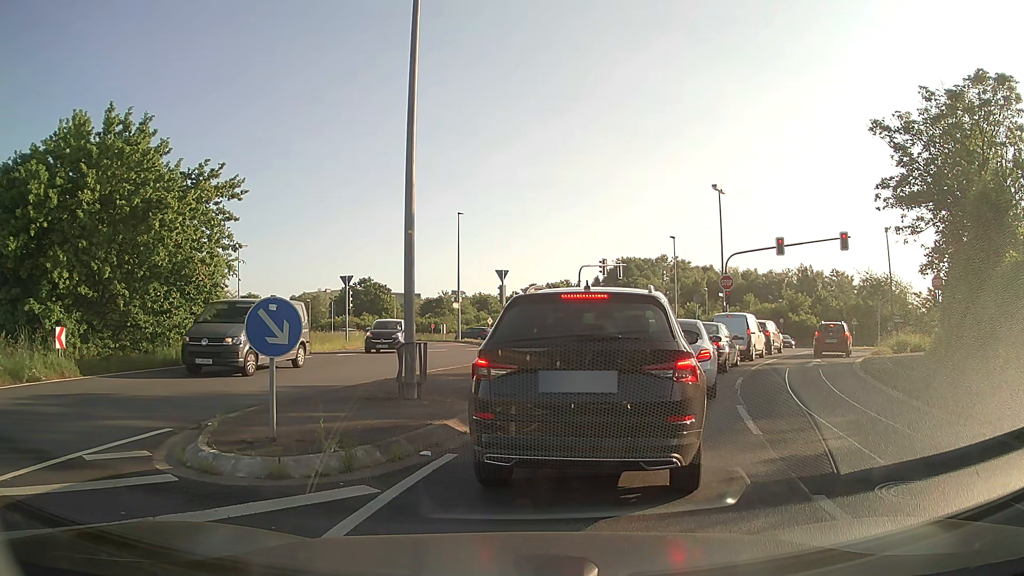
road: unclassified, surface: asphalt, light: Day
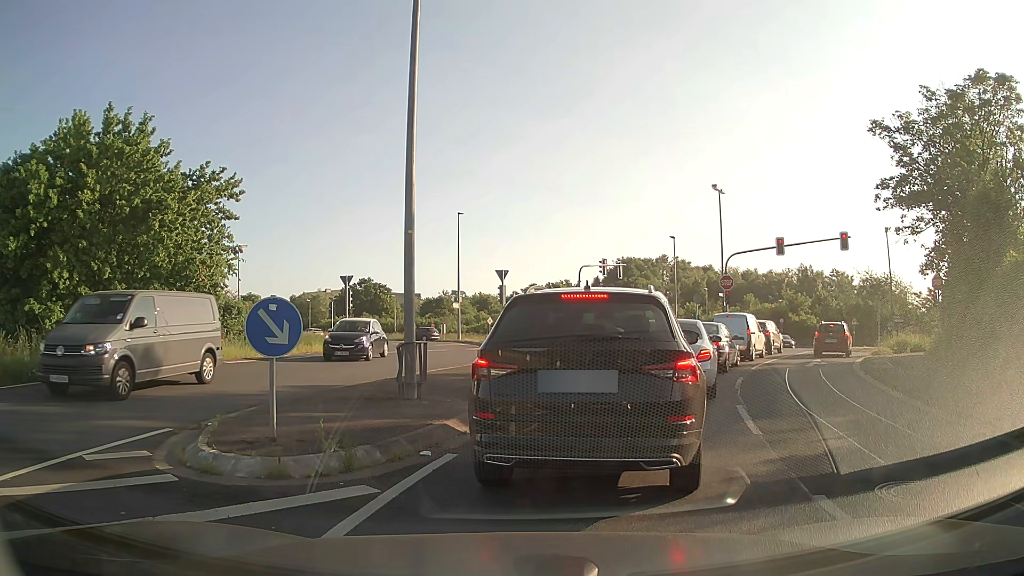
(0.0, 0.0) m; 0°
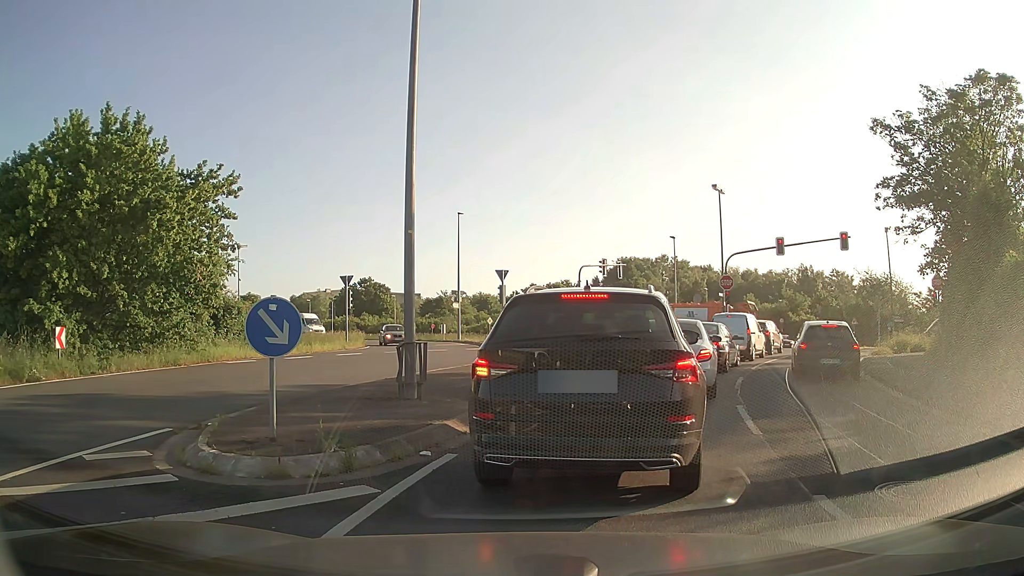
(0.0, 0.0) m; 0°
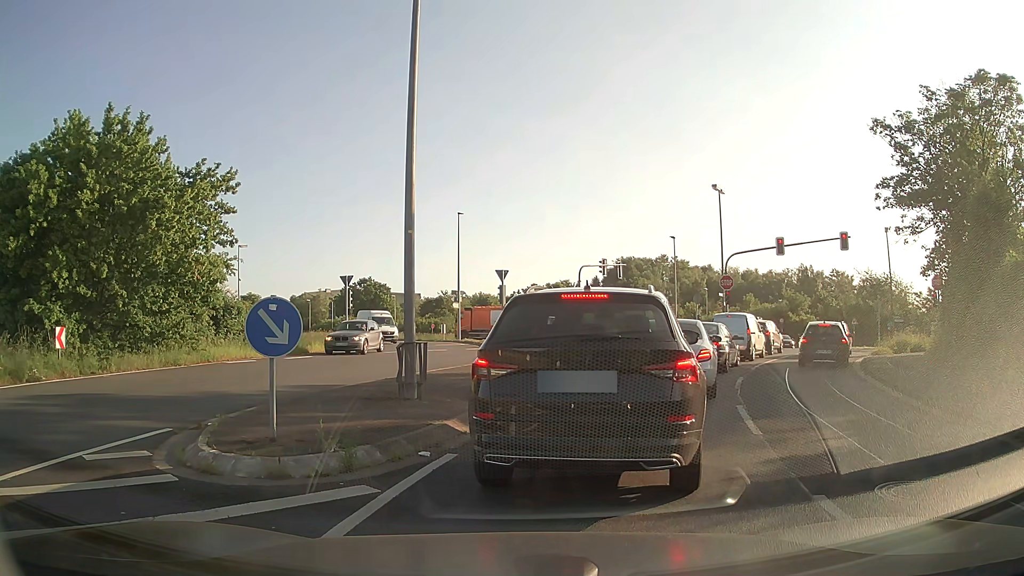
(0.0, 0.0) m; 0°
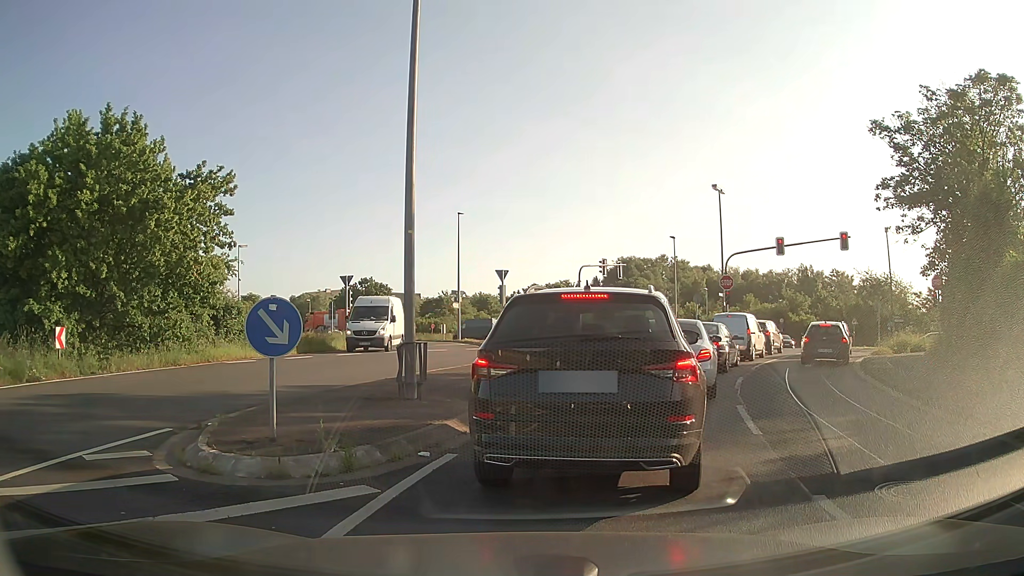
(0.0, 0.0) m; 0°
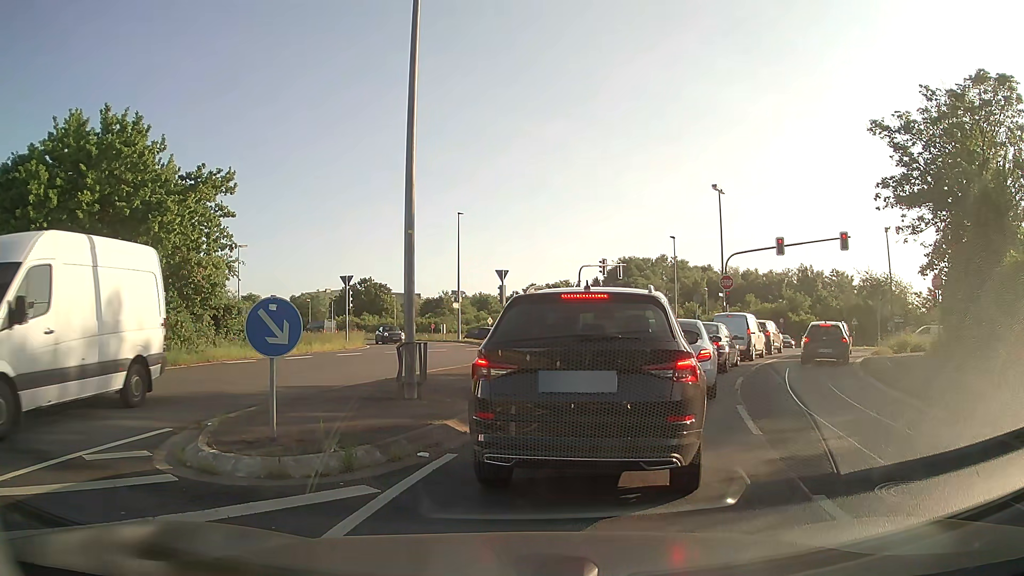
(0.0, 0.0) m; 0°
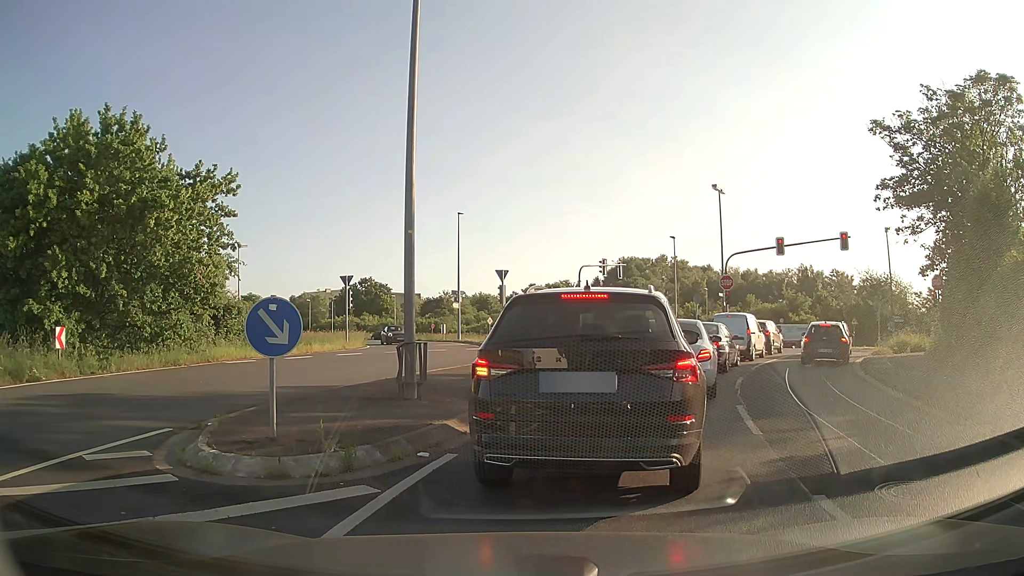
(0.0, 0.0) m; 0°
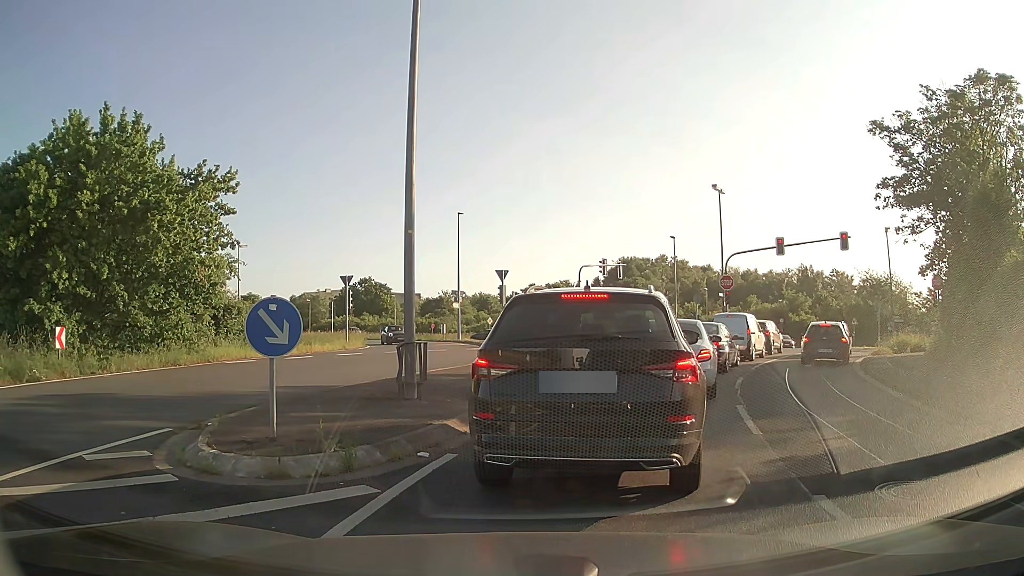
(0.0, 0.0) m; 0°
